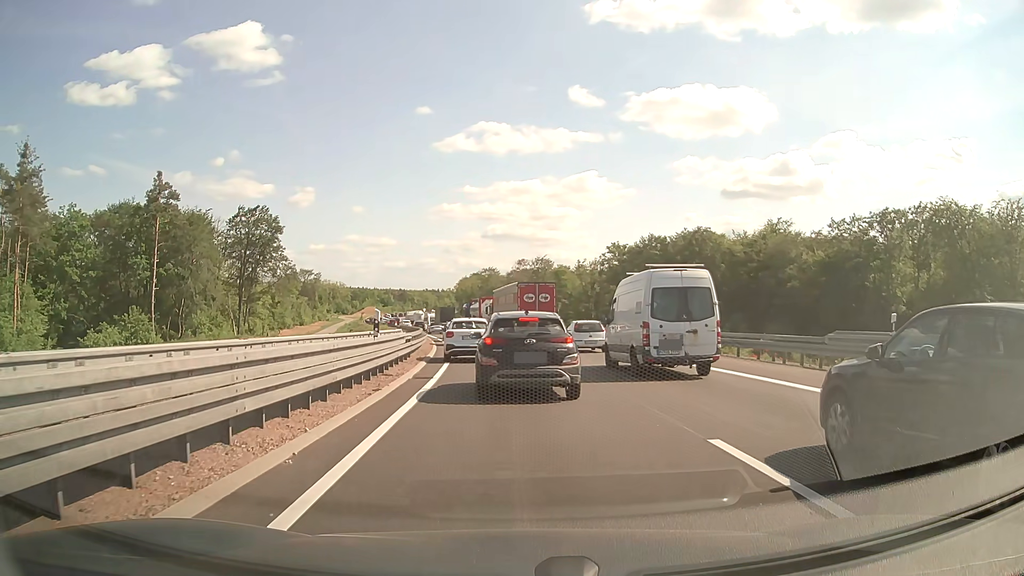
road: motorway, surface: asphalt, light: Day
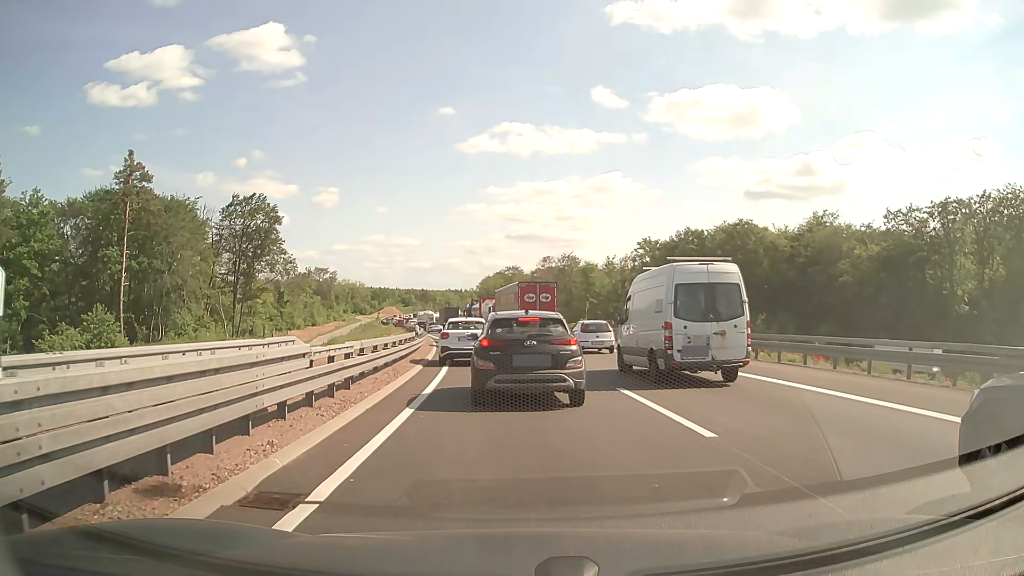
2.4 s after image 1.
(-0.3, +11.6) m; -3°
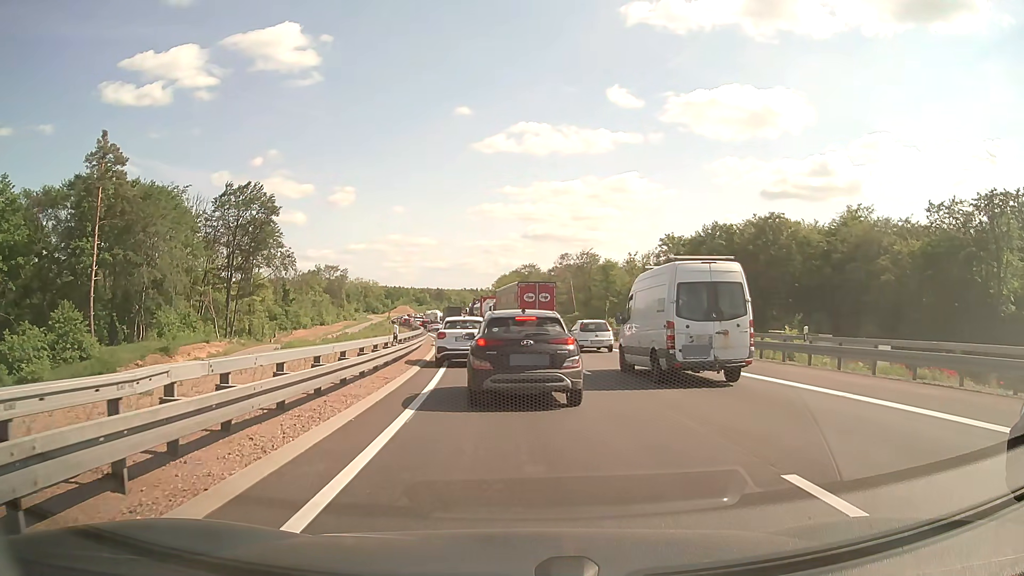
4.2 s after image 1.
(0.0, +8.1) m; -1°
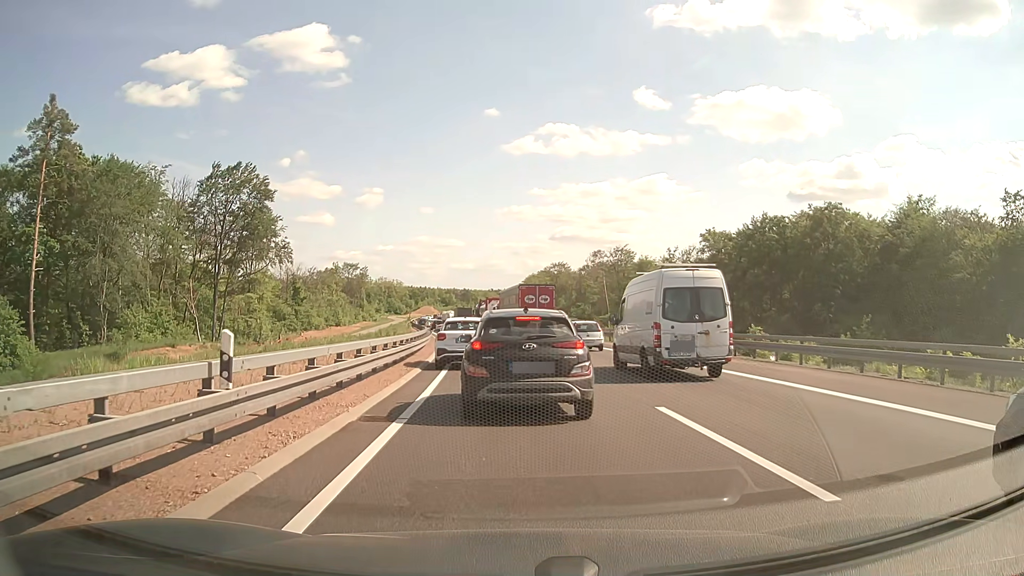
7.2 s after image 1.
(-0.2, +12.7) m; -2°
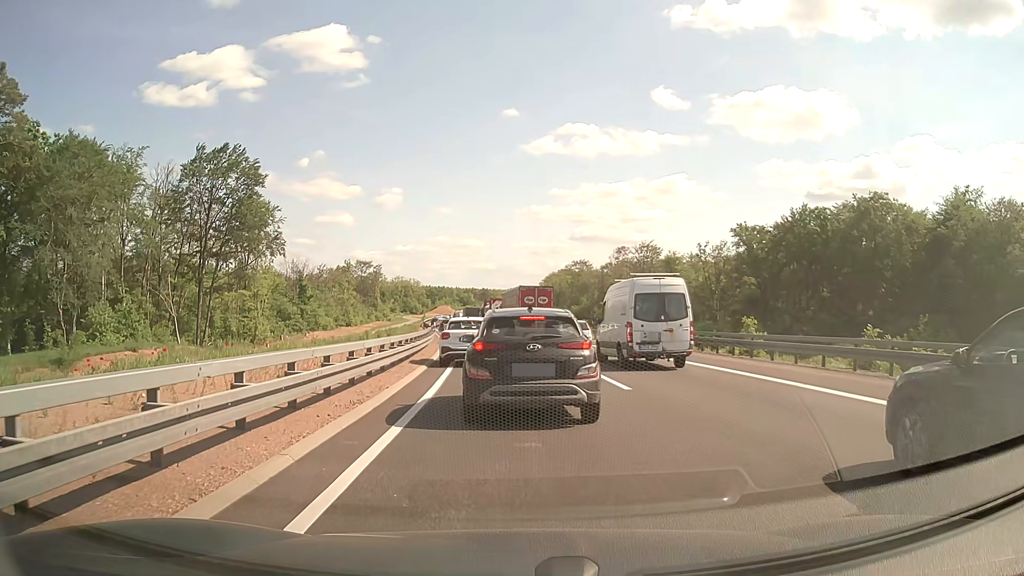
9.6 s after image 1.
(-0.1, +9.2) m; -1°
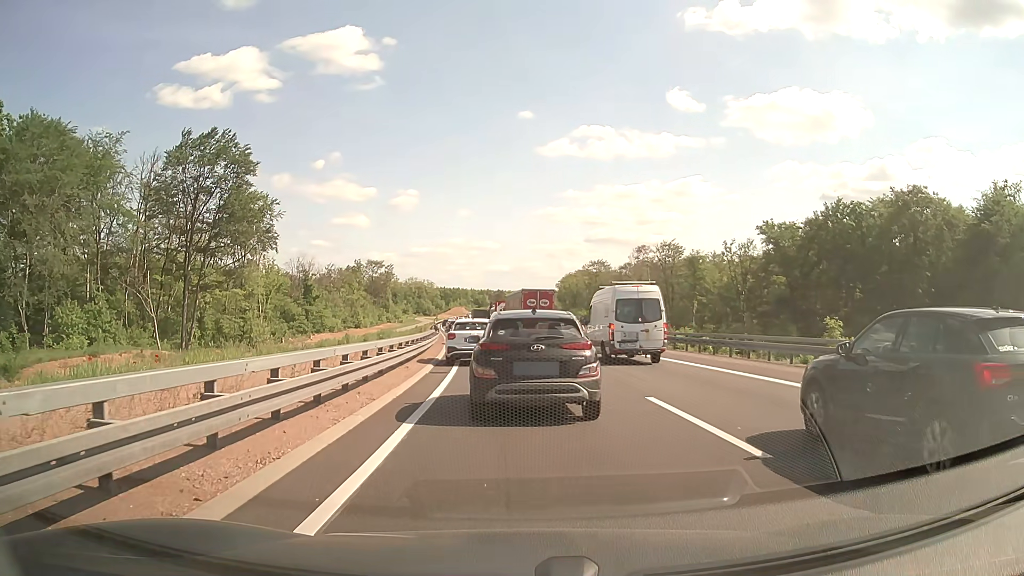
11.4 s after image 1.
(-0.1, +7.1) m; -2°
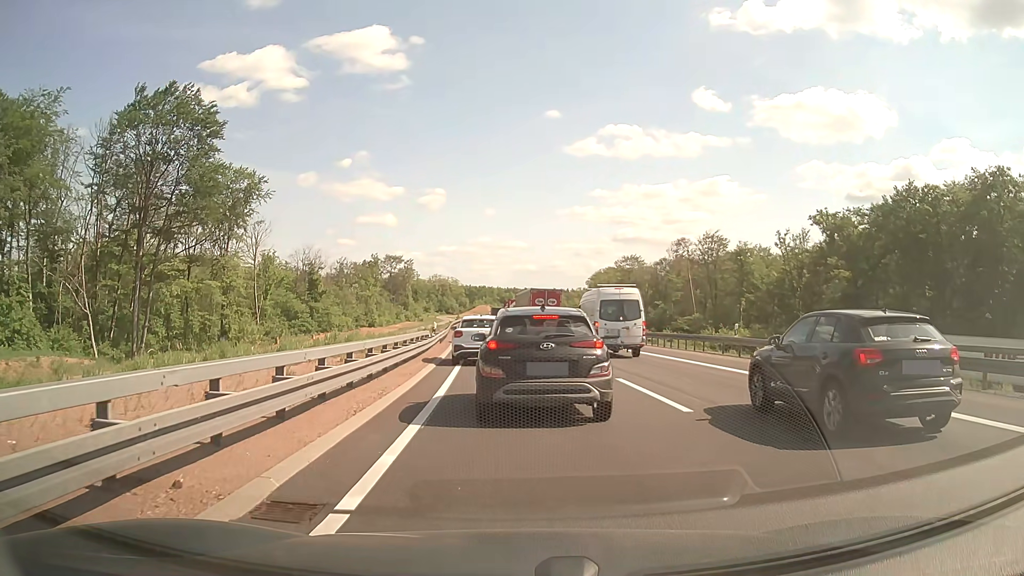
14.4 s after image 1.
(-0.3, +14.3) m; -2°
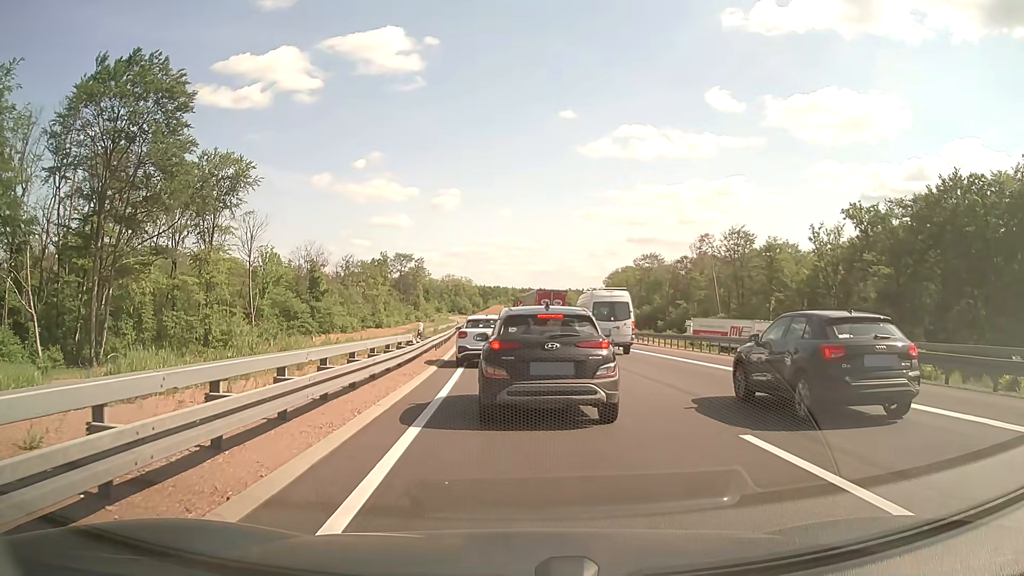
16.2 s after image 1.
(-0.1, +8.1) m; -1°
(0, +10) (0, +20) (-1, +30) (-1, +40) (-2, +50) (-3, +60) (-4, +70) (-4, +80) (-5, +90) (-5, +100) m
